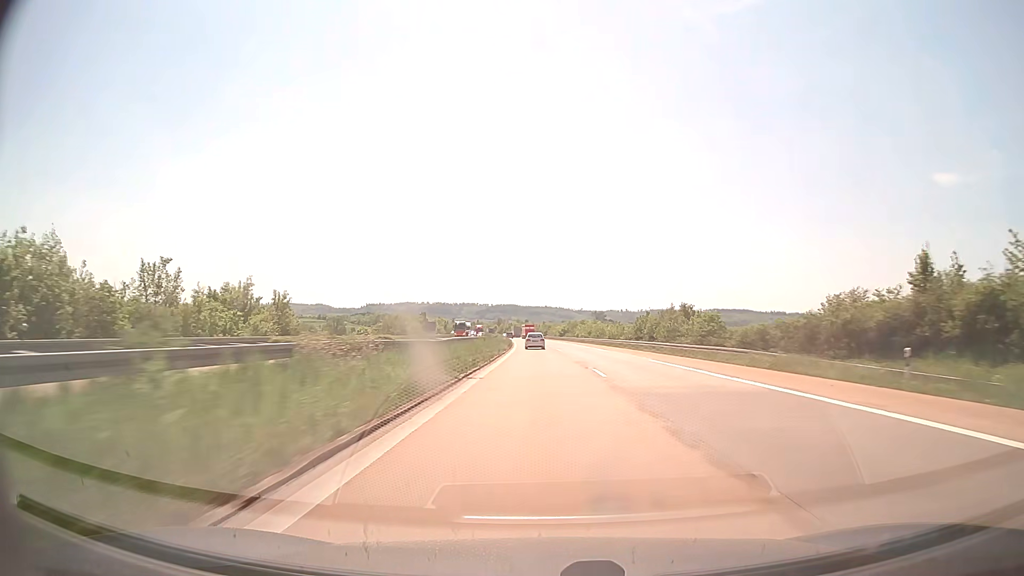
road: motorway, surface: concrete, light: Day
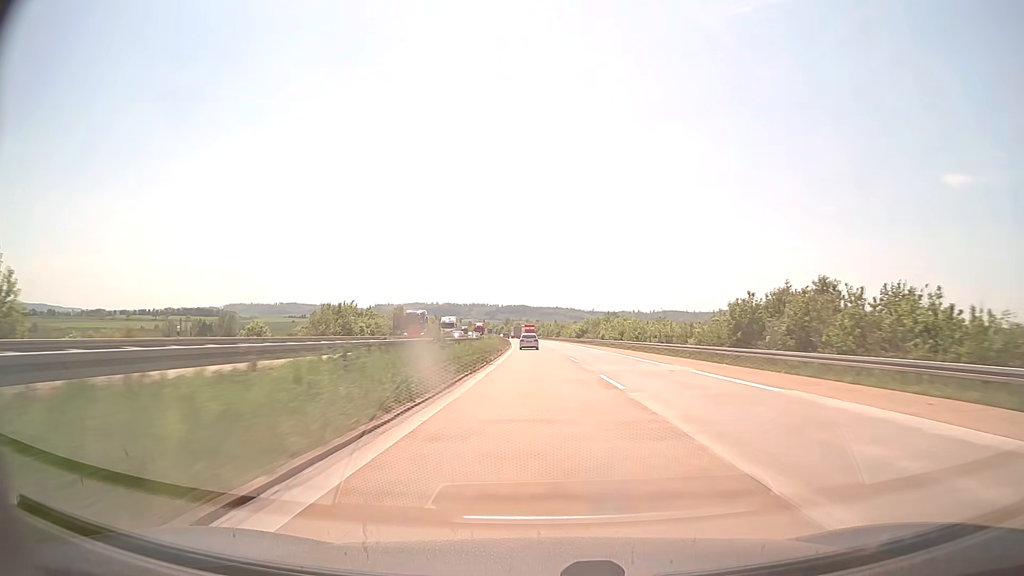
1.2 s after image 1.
(-0.3, +39.7) m; -1°
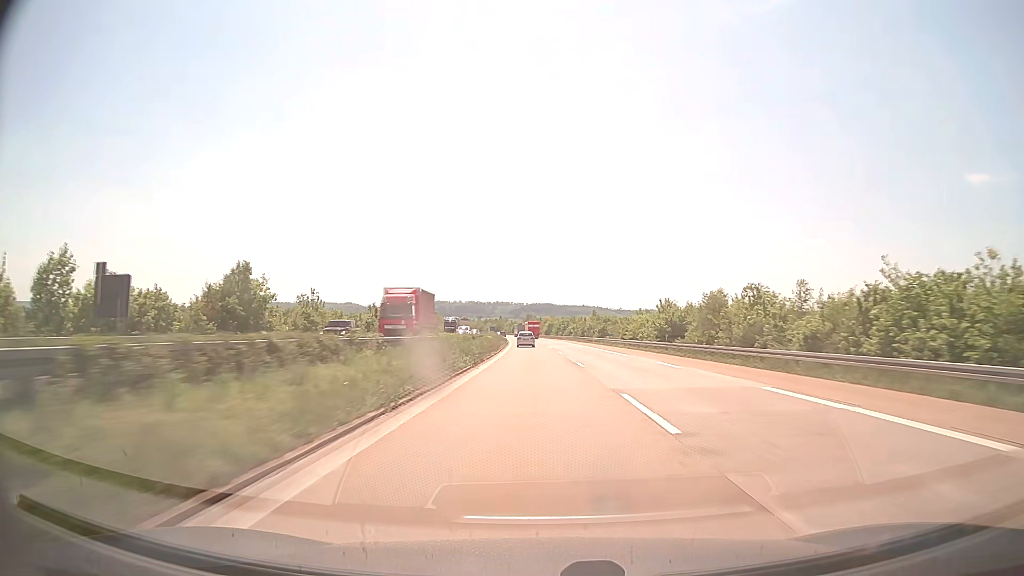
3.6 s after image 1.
(-1.4, +79.3) m; -2°
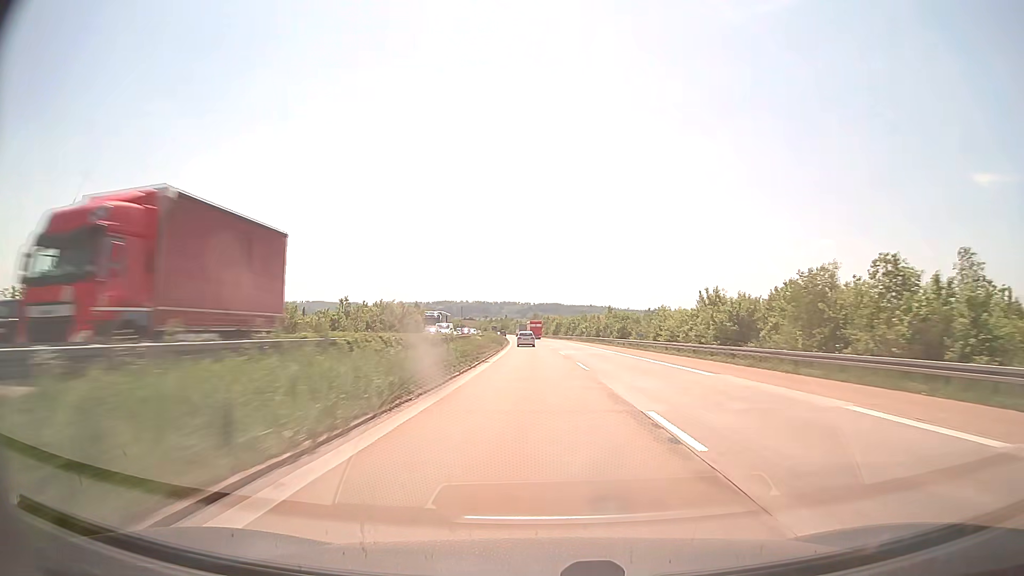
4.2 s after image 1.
(-0.1, +19.8) m; -1°
